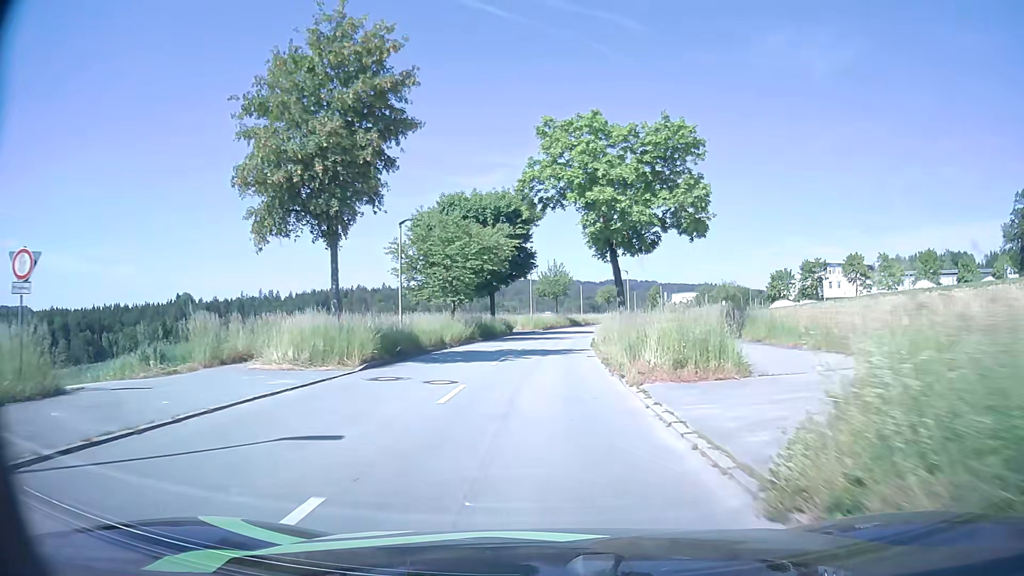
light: Day
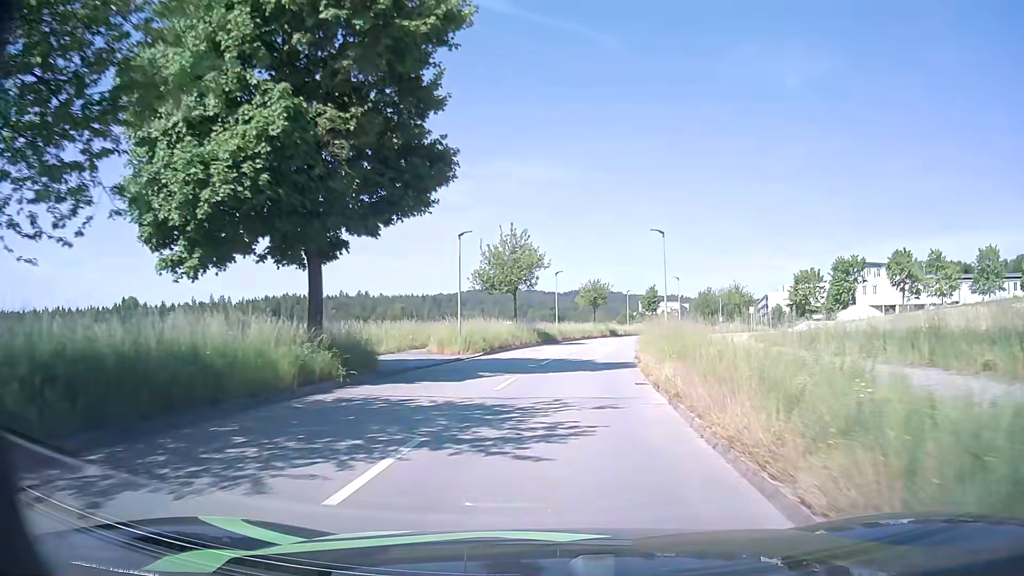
(+0.8, +33.1) m; +4°
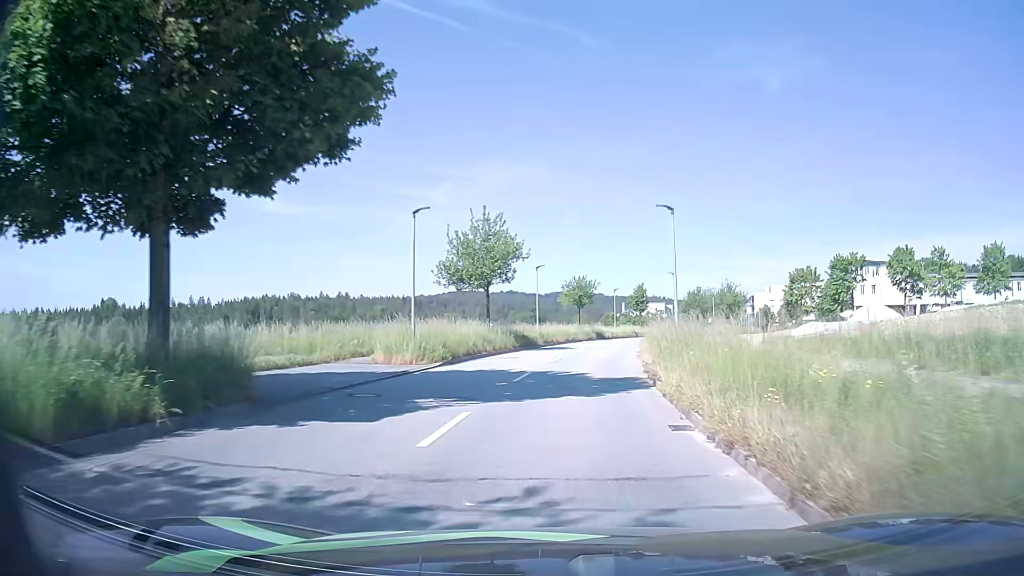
(+0.1, +6.5) m; +1°
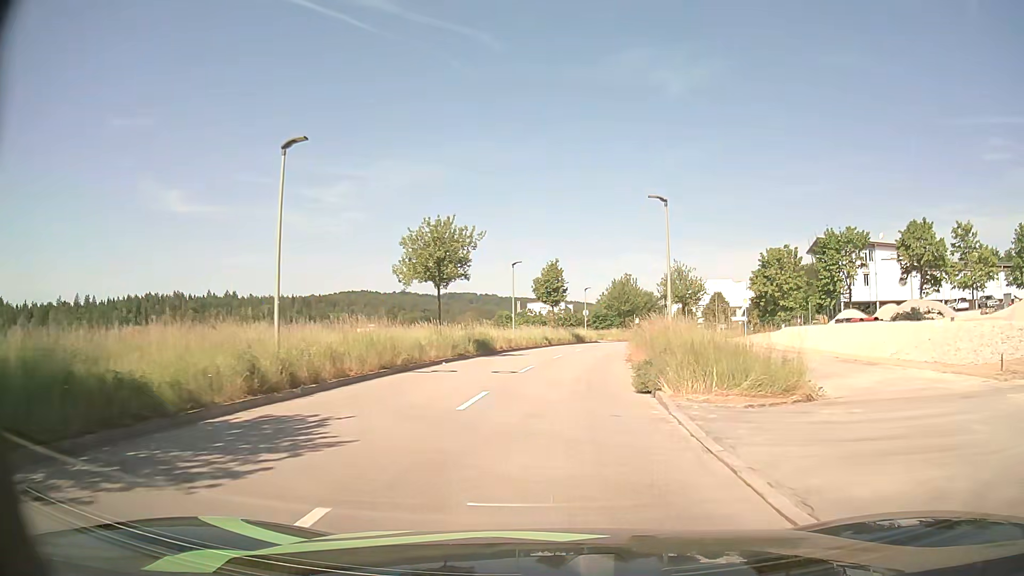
(+2.6, +32.4) m; +9°
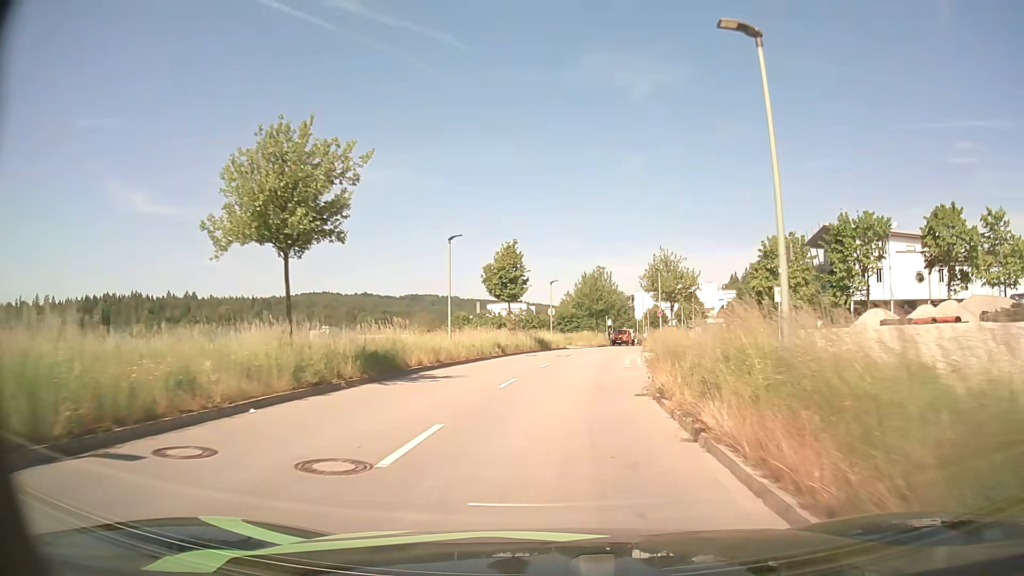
(+0.4, +13.3) m; +3°
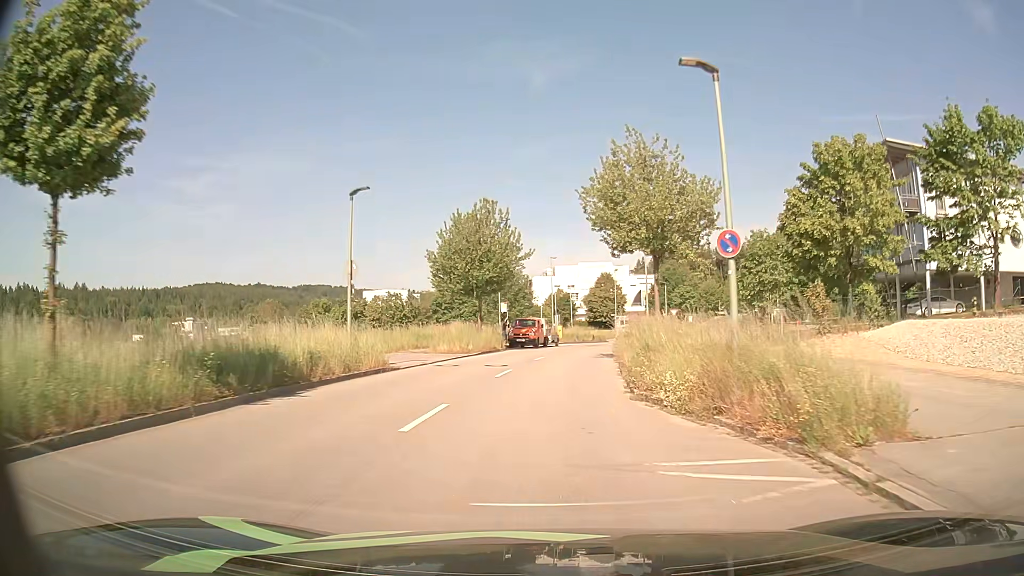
(+3.0, +33.7) m; +10°
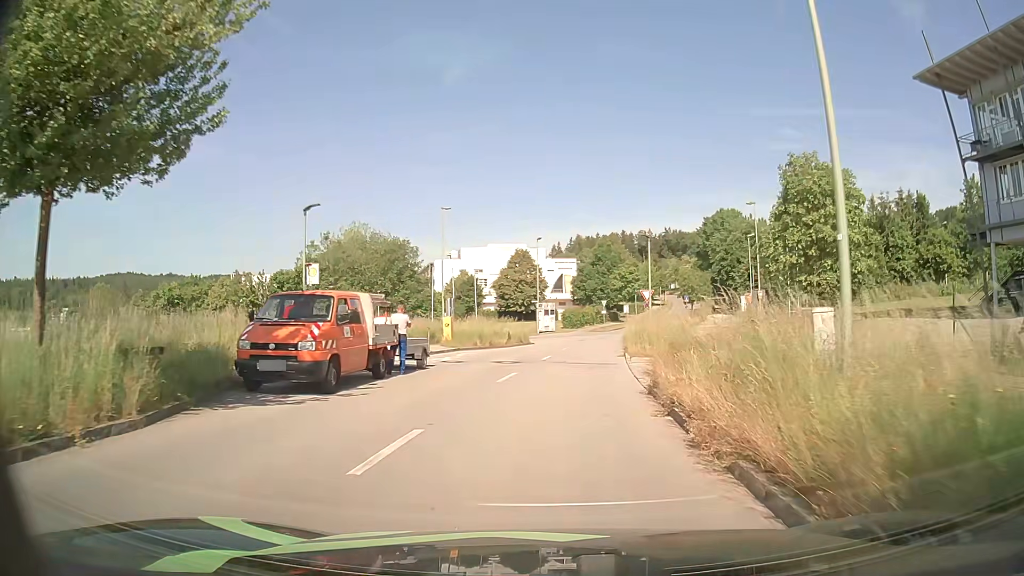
(+1.3, +29.2) m; +8°
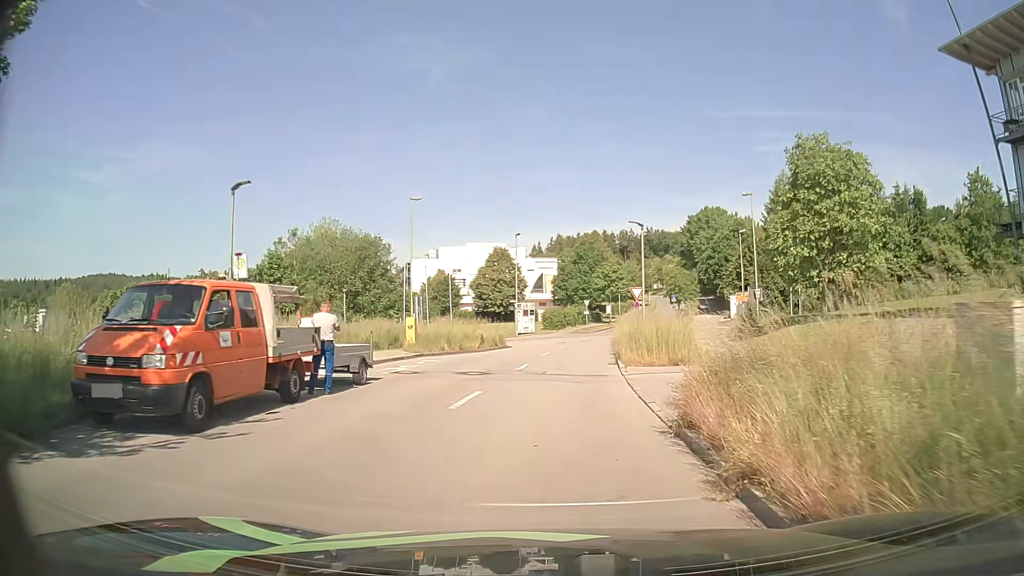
(+0.1, +4.3) m; +2°
(0, +10) (0, +20) (+1, +30) (+2, +40) (+4, +50) (+11, +57) (+20, +60) (+30, +61) (+40, +63) (+50, +64) m
